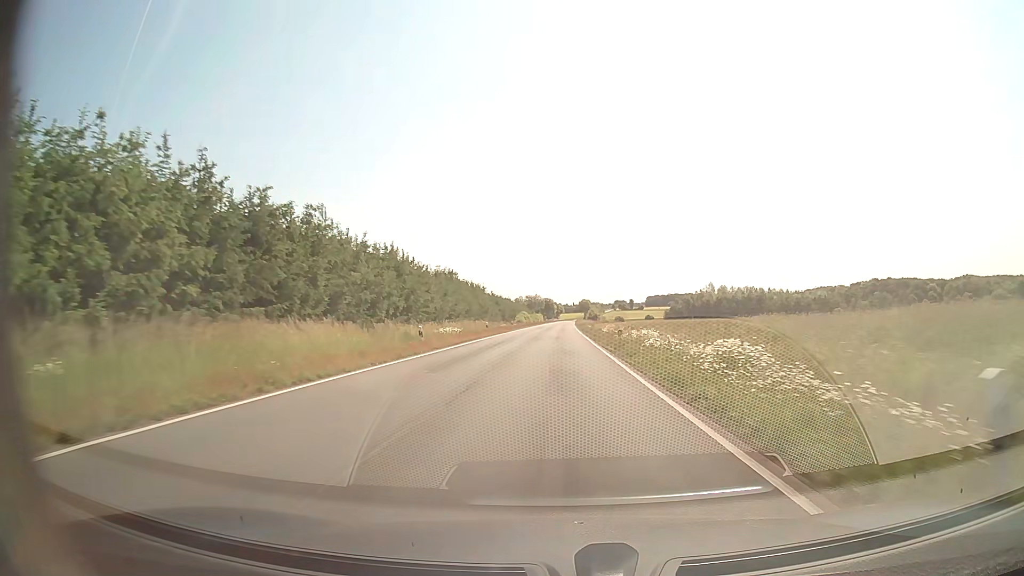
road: secondary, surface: asphalt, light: Day
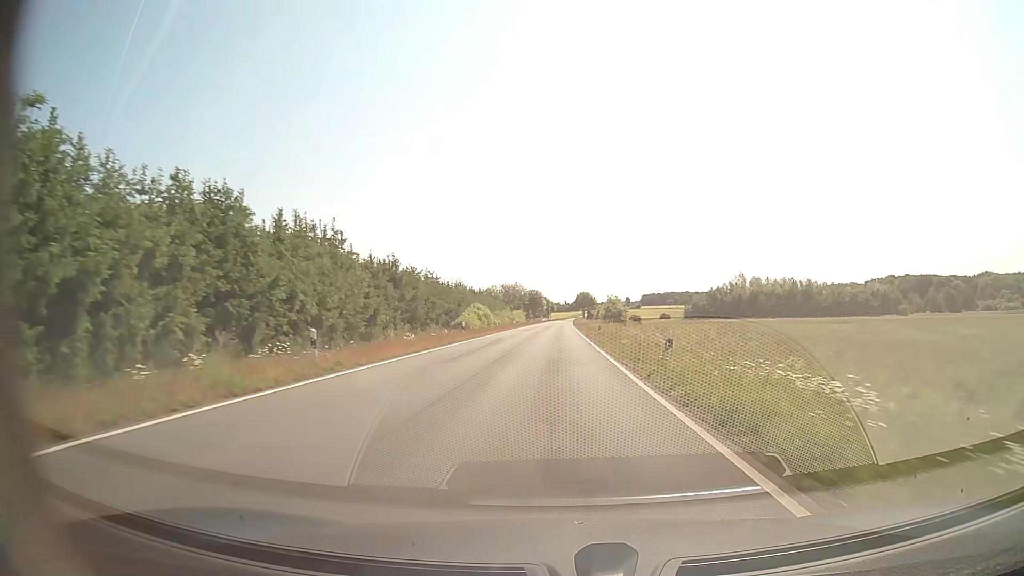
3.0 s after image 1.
(+0.4, +62.9) m; +1°
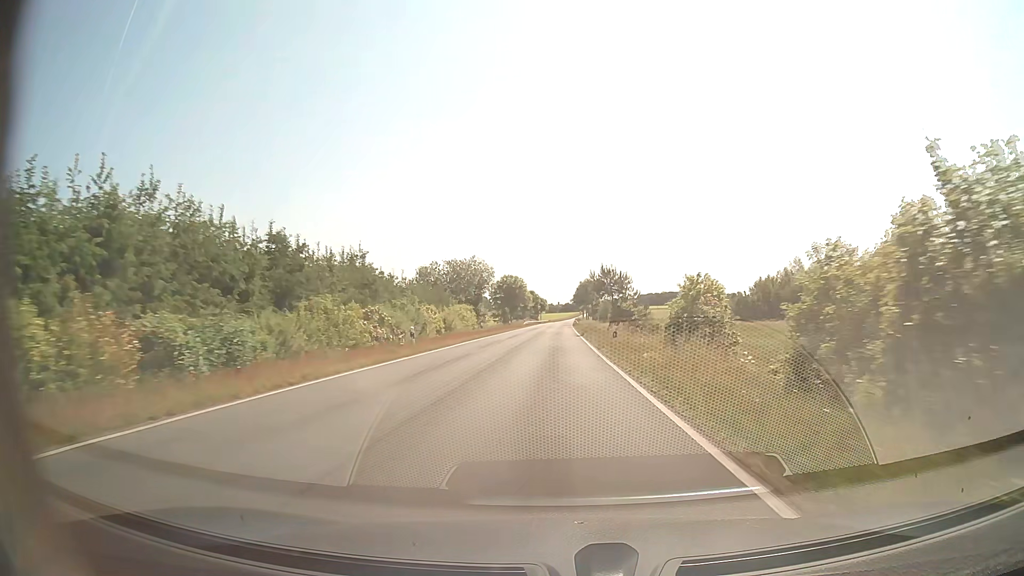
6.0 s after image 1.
(+0.4, +63.4) m; +1°
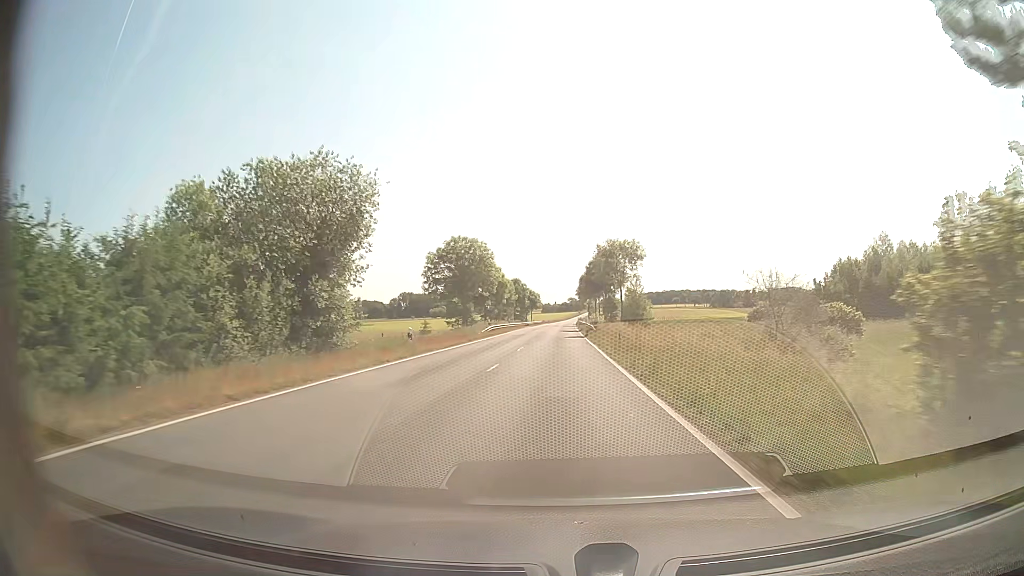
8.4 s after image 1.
(+0.1, +51.7) m; 0°
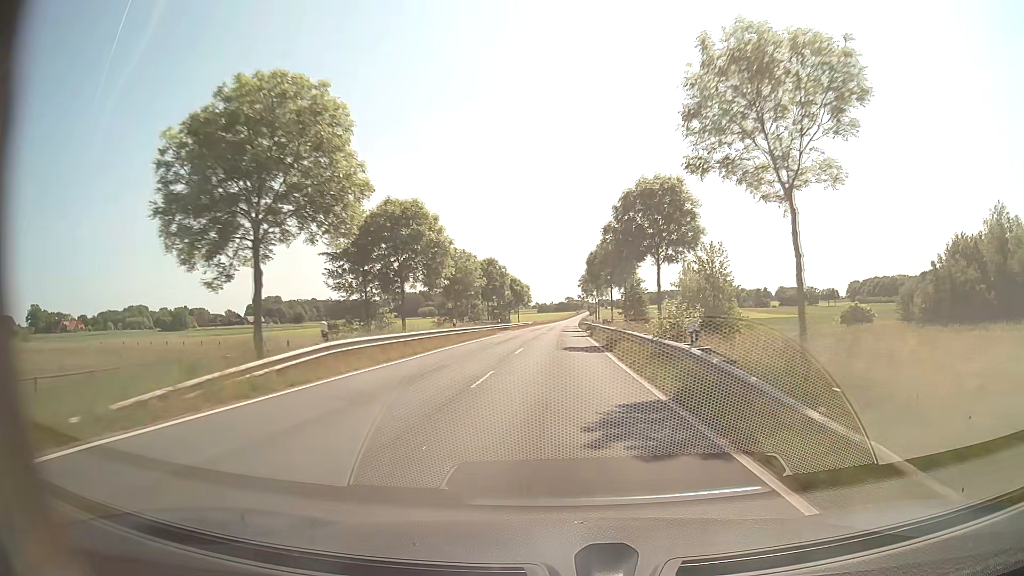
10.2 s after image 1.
(+0.1, +39.7) m; 0°
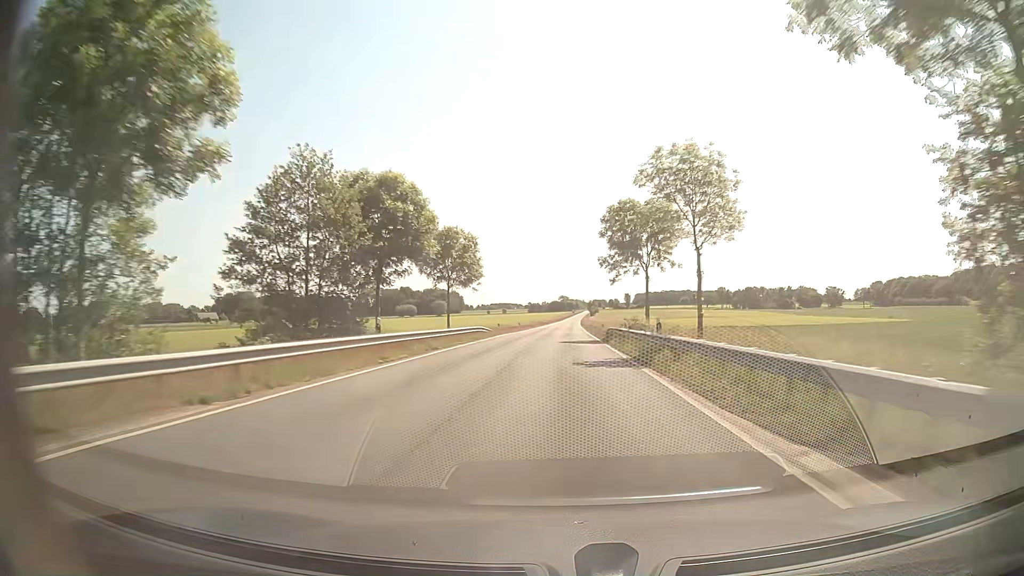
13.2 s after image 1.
(+0.3, +68.1) m; +1°
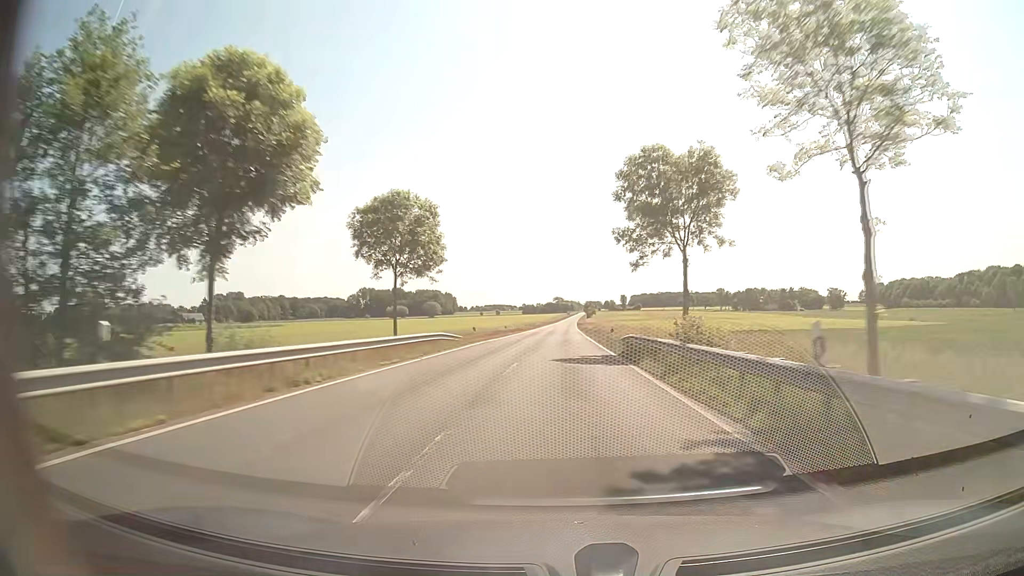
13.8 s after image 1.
(0.0, +13.9) m; 0°
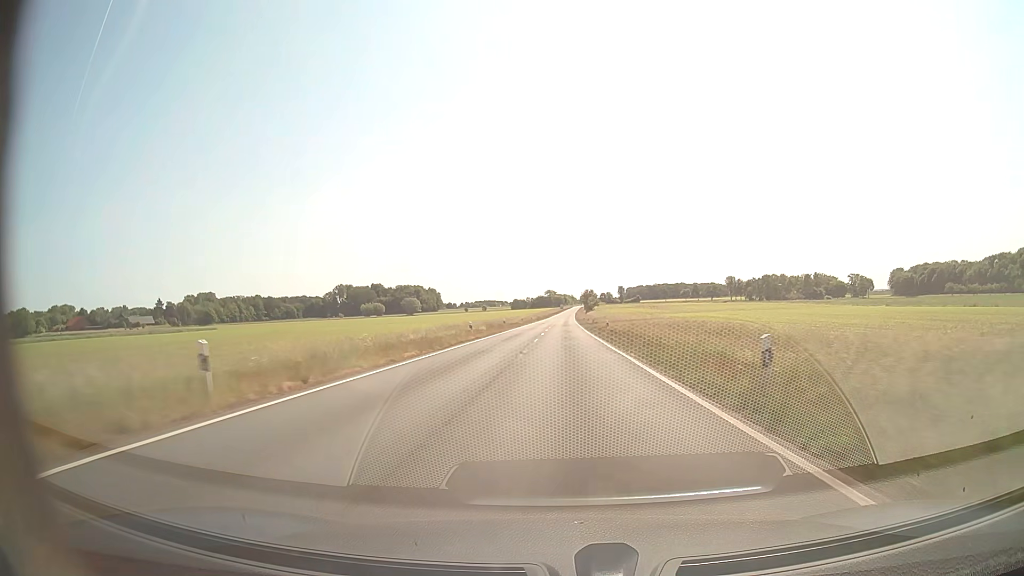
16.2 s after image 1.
(+0.5, +56.0) m; +1°
(0, +10) (0, +20) (0, +30) (0, +40) (0, +50) (0, +60) (+1, +70) (+1, +80) (+1, +90) (+1, +100) m
